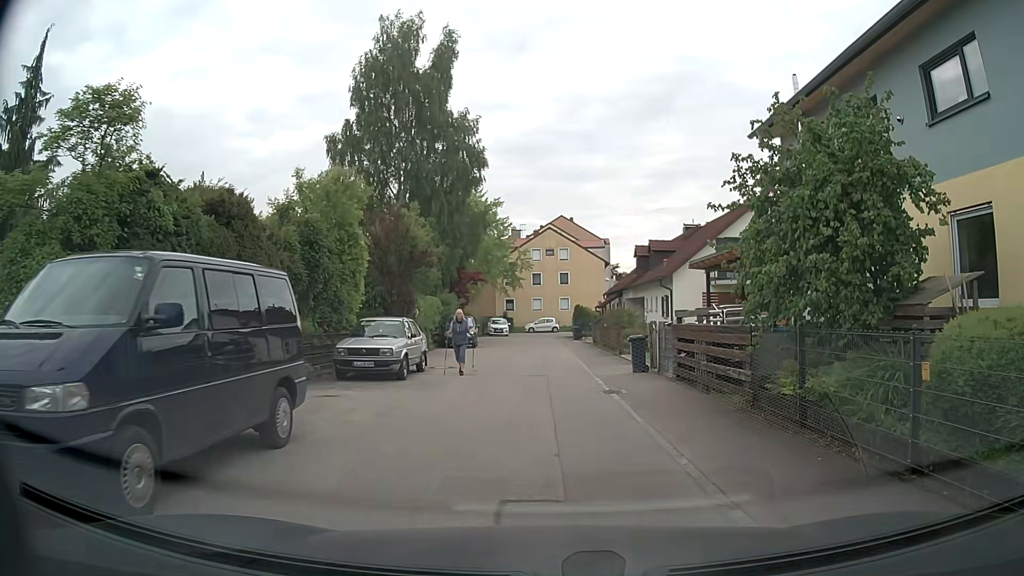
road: residential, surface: asphalt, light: Day
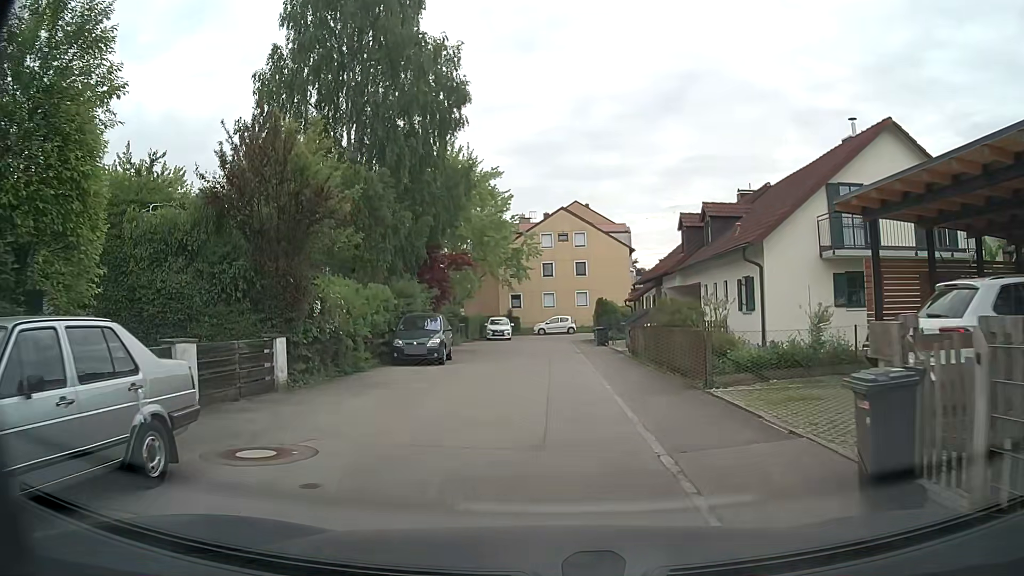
(+0.2, +12.9) m; -1°
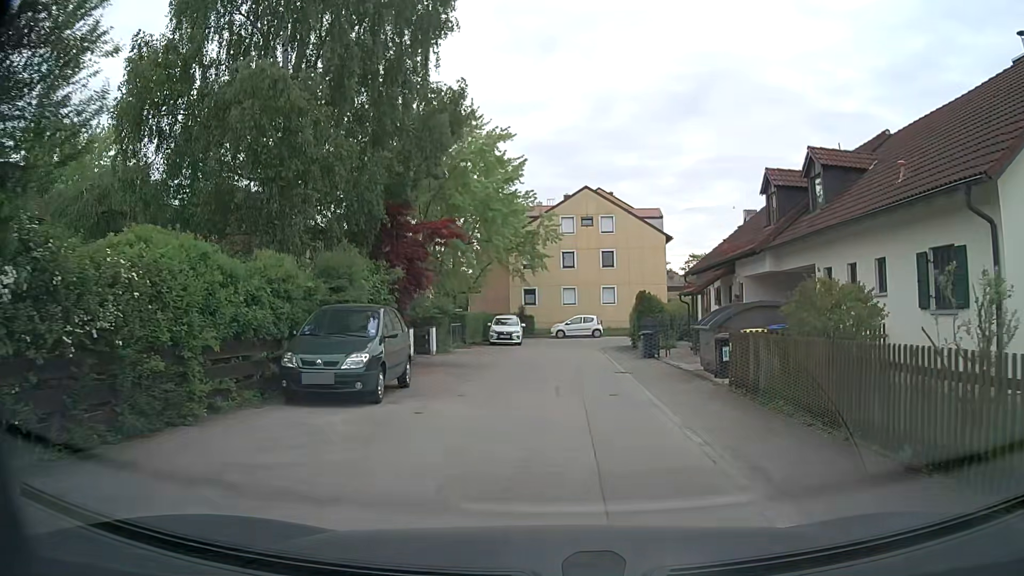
(-0.3, +10.4) m; -1°
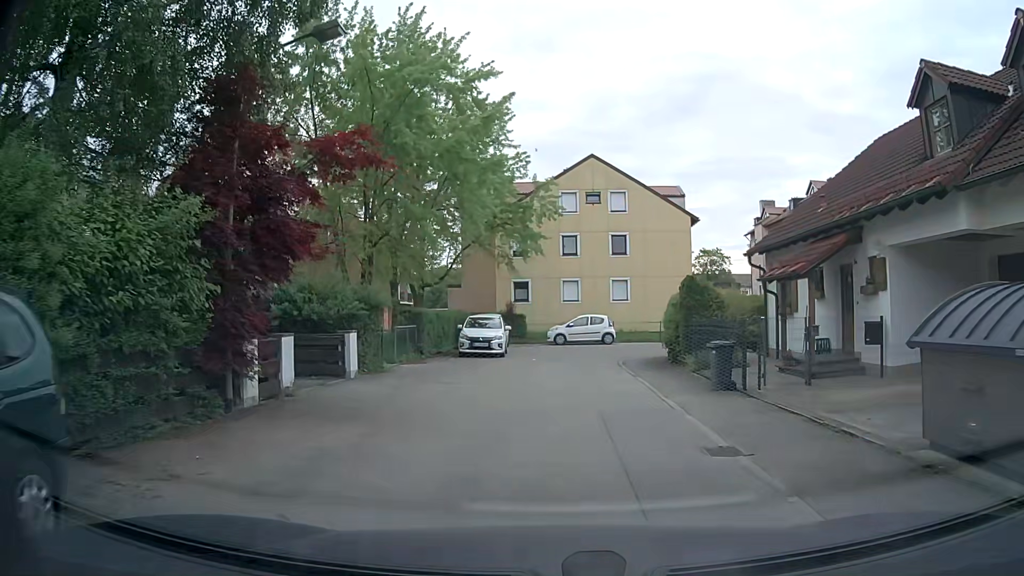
(0.0, +10.7) m; 0°
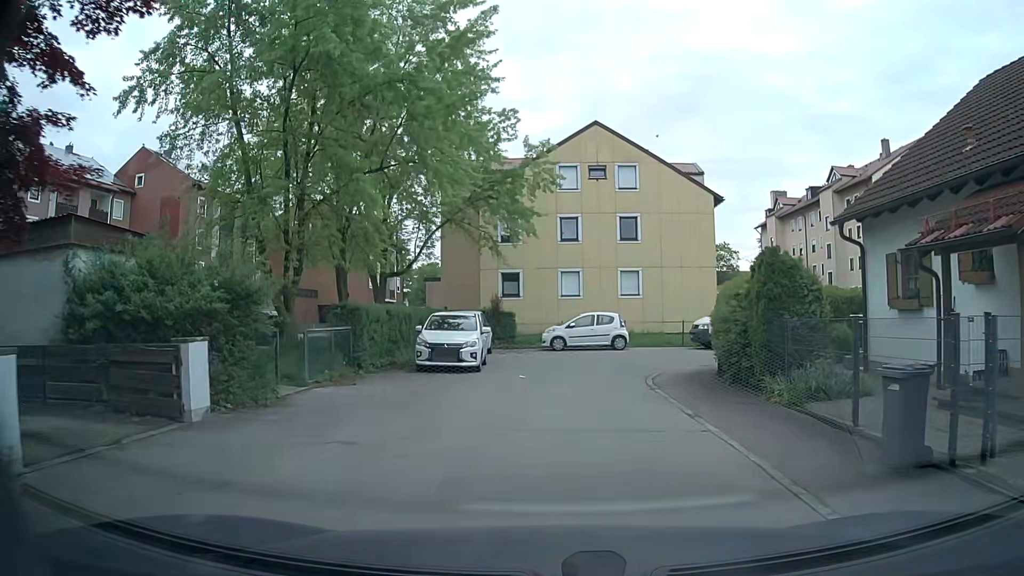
(0.0, +7.2) m; 0°
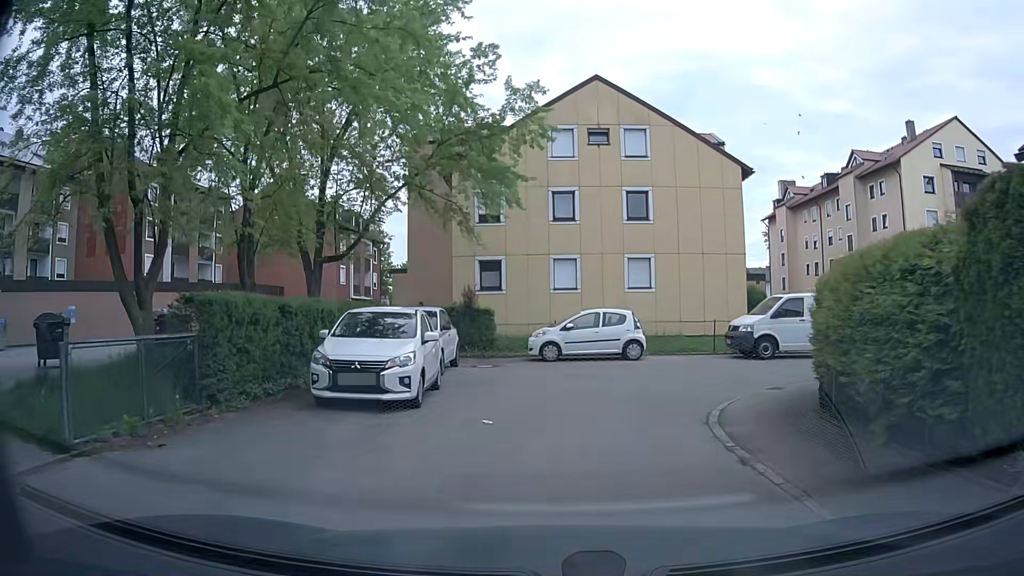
(+0.1, +6.9) m; +2°
